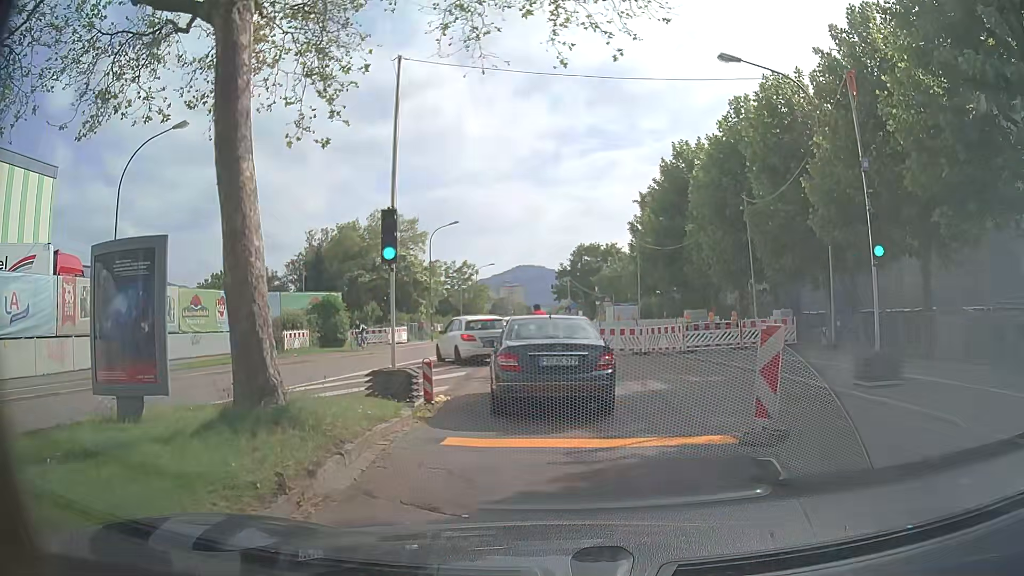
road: secondary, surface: asphalt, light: Day
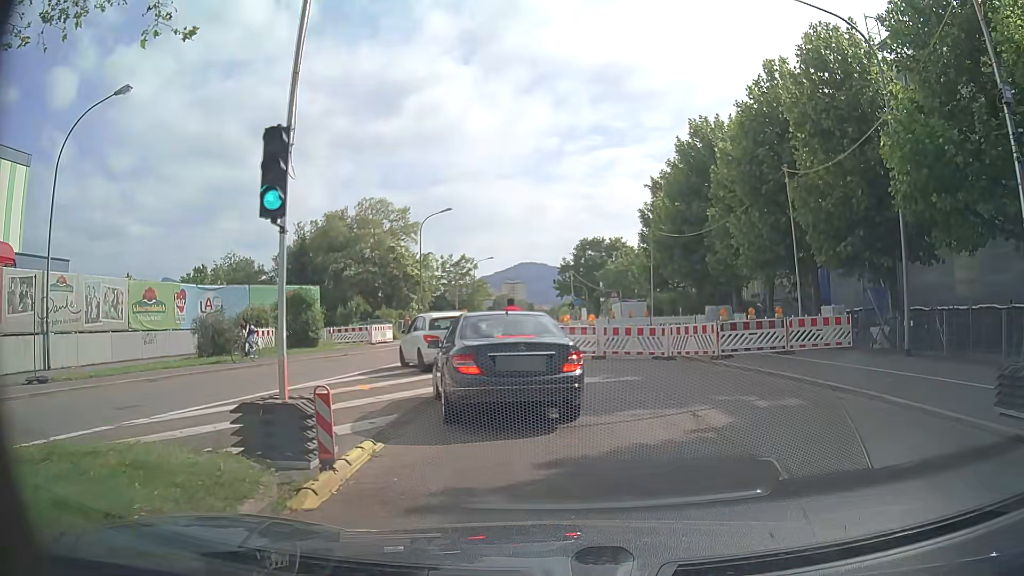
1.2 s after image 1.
(+0.1, +4.8) m; +2°
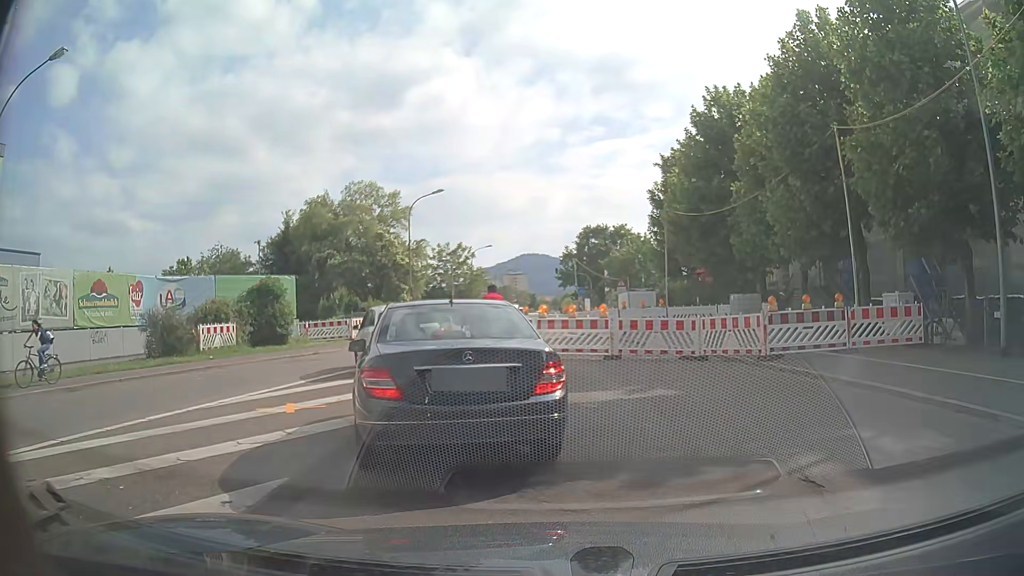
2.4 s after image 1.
(-0.1, +4.1) m; -2°
